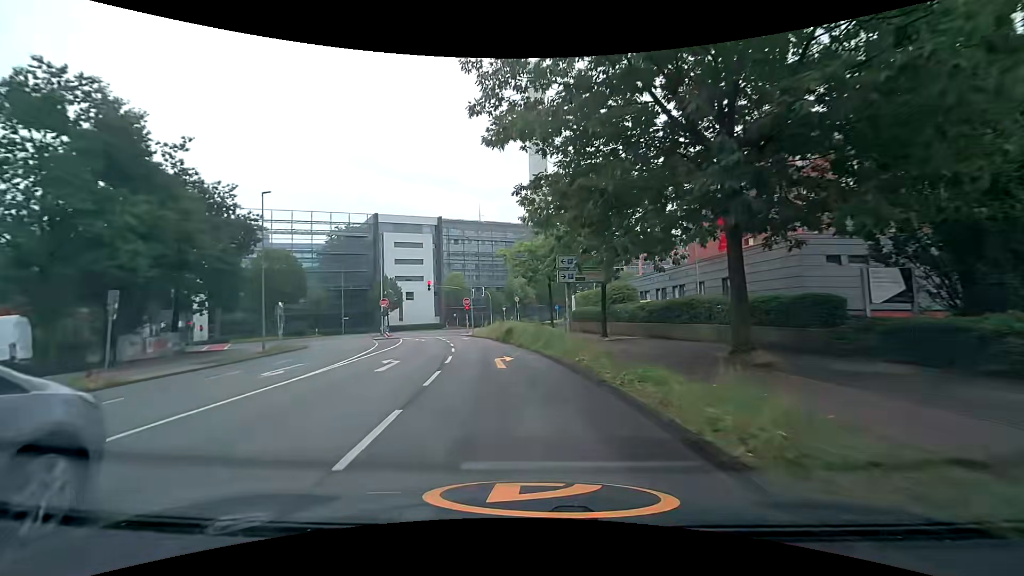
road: unclassified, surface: asphalt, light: Day
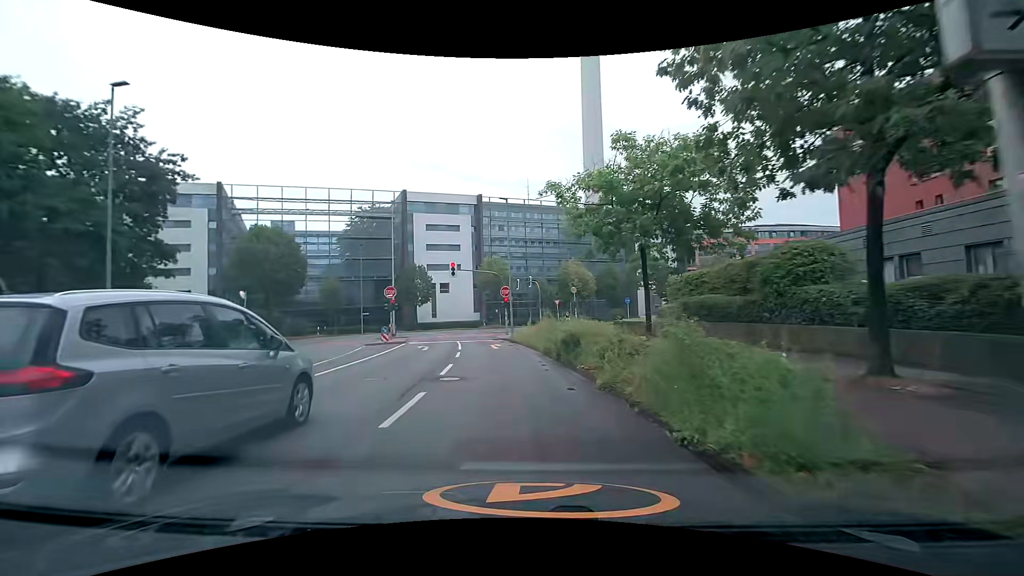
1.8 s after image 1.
(-0.8, +16.2) m; -5°
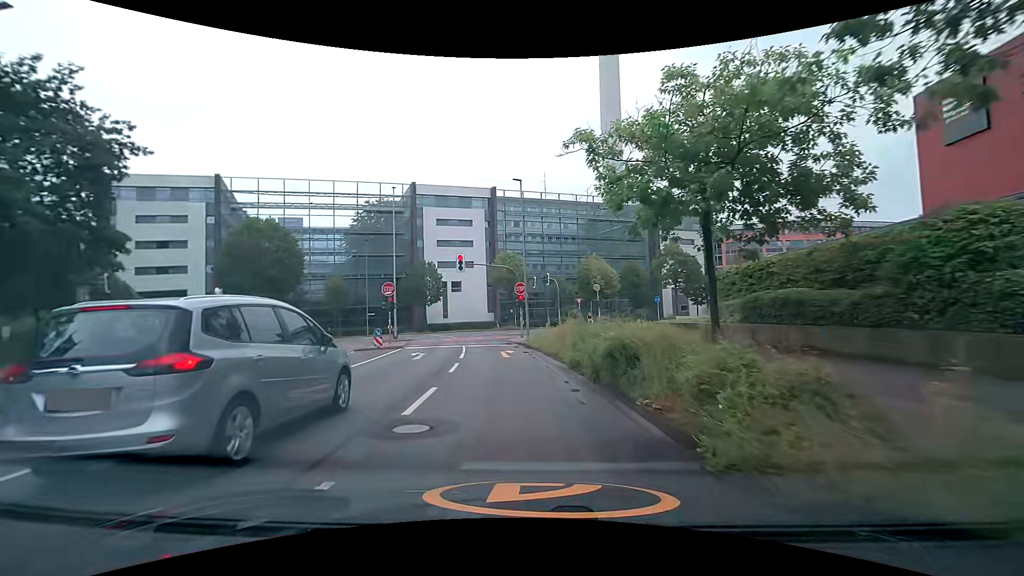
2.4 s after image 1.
(-0.1, +5.1) m; -3°
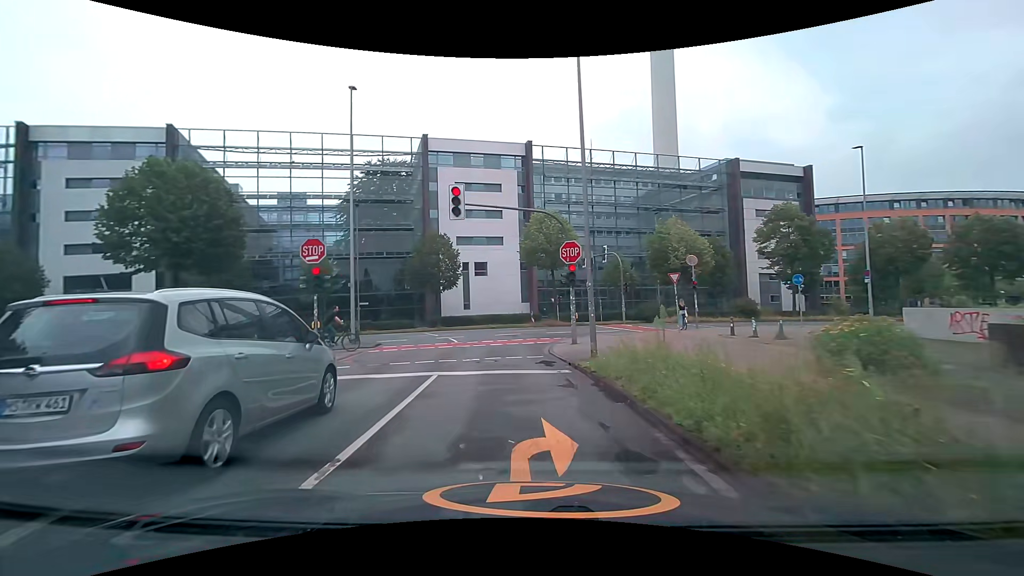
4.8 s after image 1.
(-0.6, +17.1) m; -2°
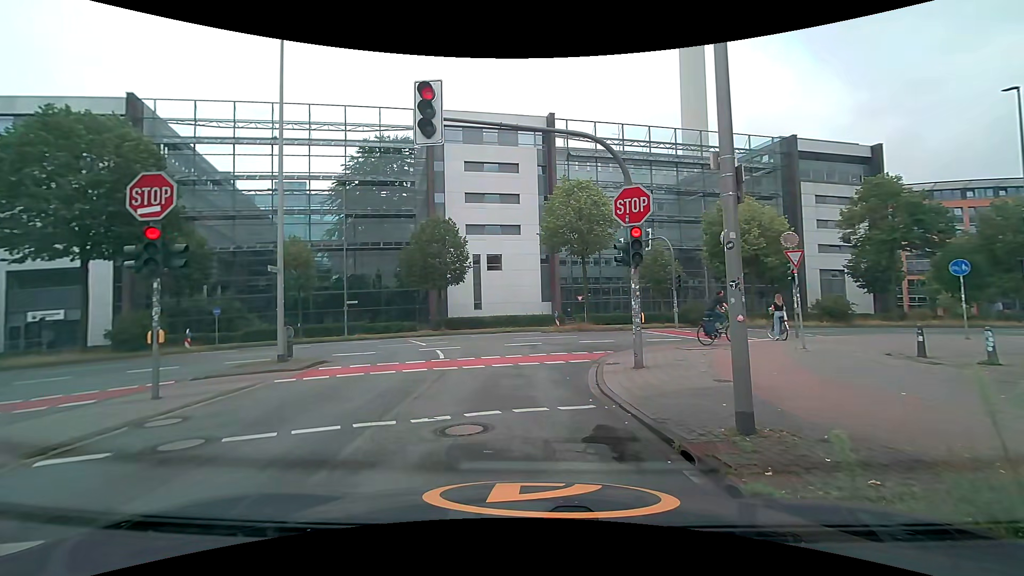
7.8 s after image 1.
(-0.4, +7.9) m; -3°
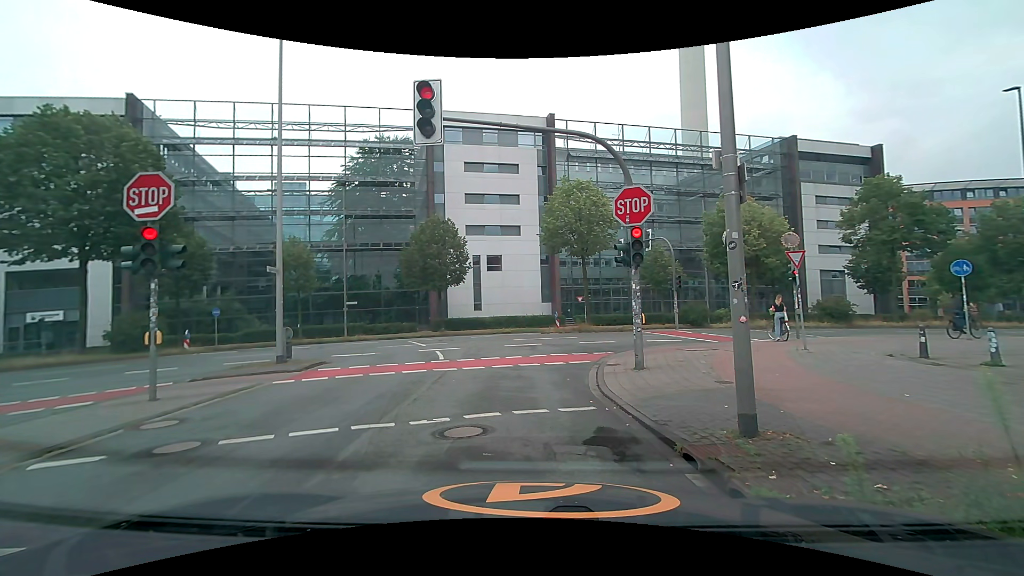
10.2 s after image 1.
(0.0, +0.1) m; 0°
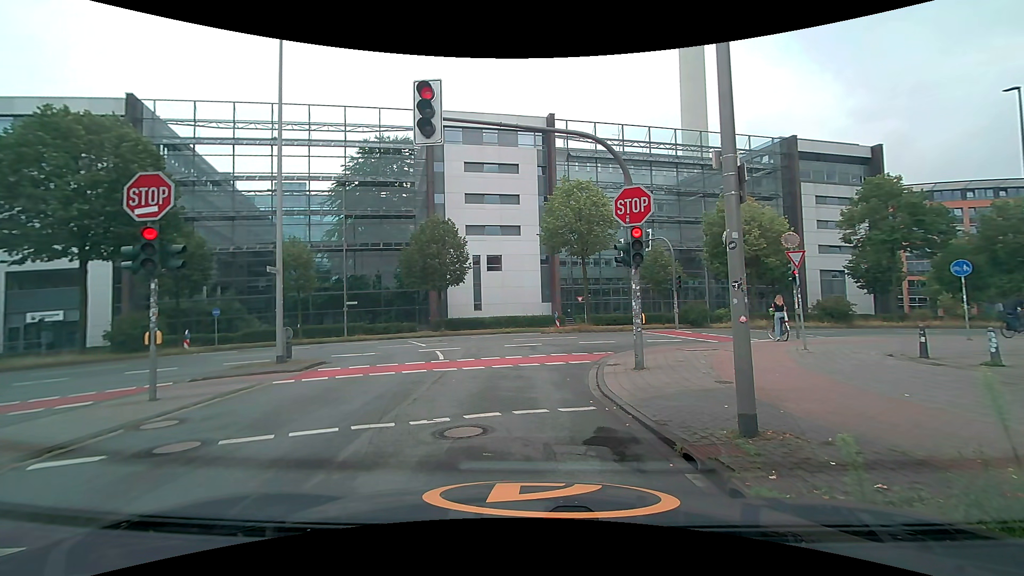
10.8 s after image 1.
(0.0, 0.0) m; 0°
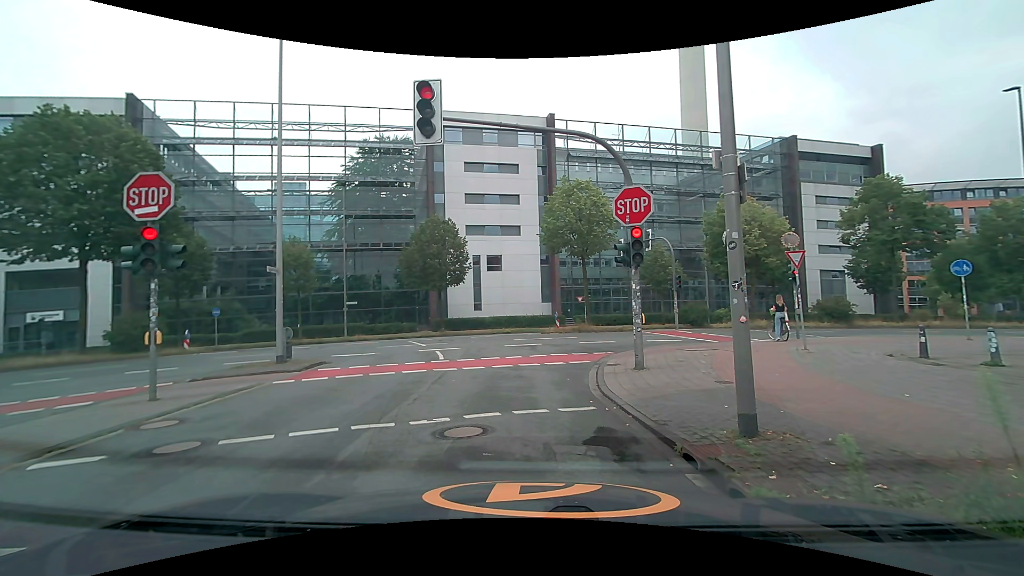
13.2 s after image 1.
(0.0, 0.0) m; 0°
